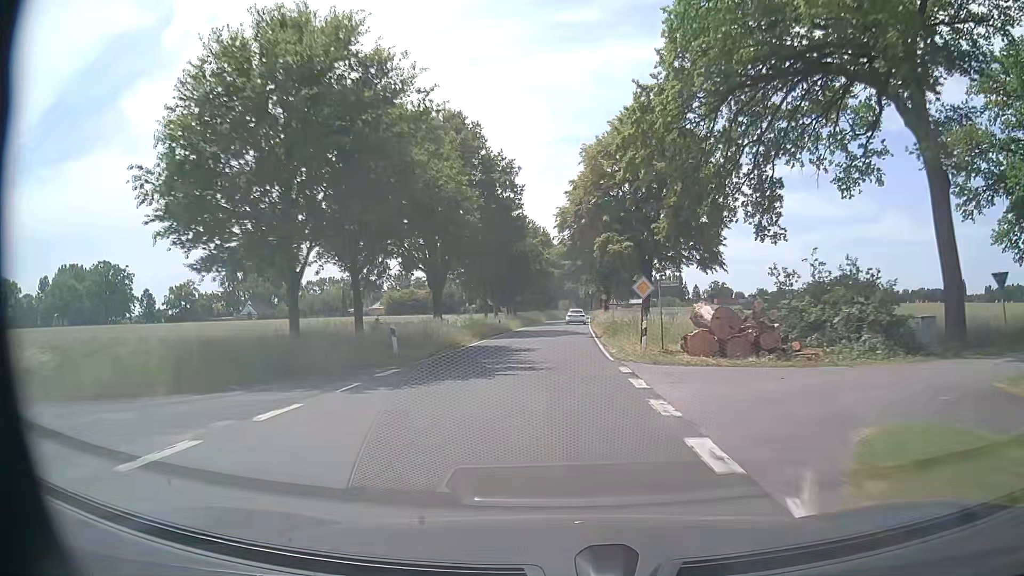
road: secondary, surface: asphalt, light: Day
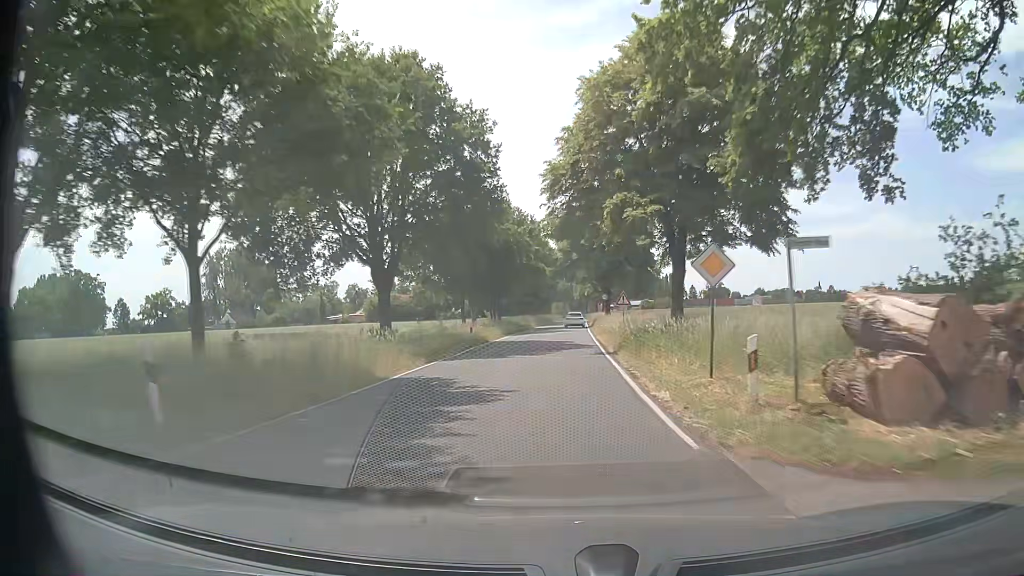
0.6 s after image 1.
(+0.1, +12.1) m; 0°
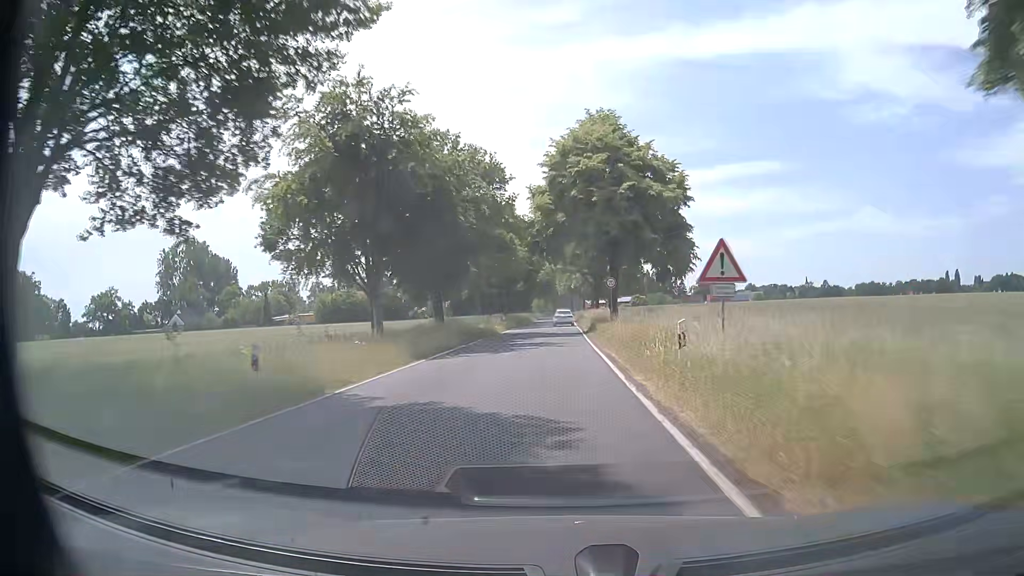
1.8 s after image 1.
(+0.3, +24.1) m; +2°
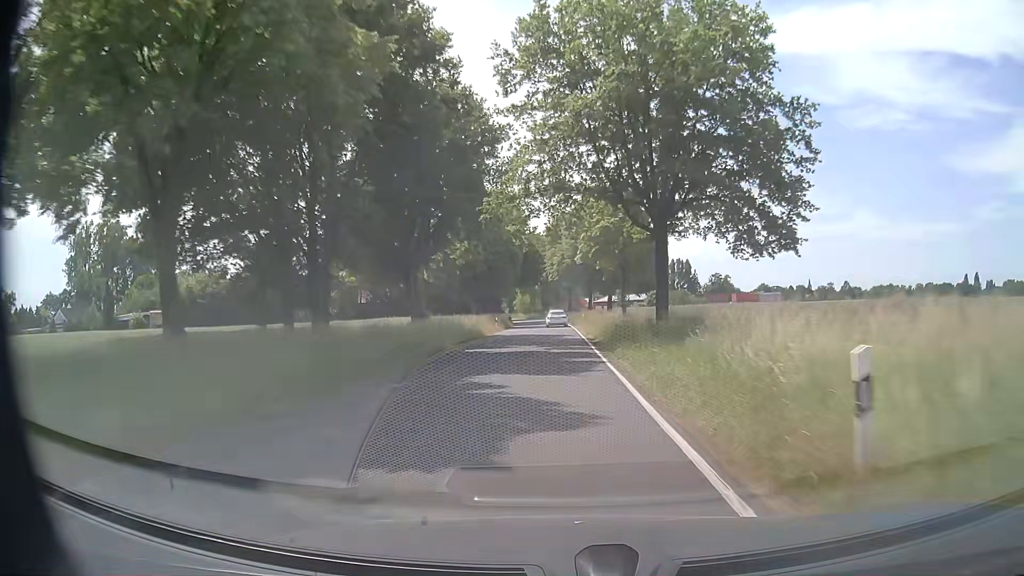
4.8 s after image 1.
(+0.3, +55.5) m; +1°
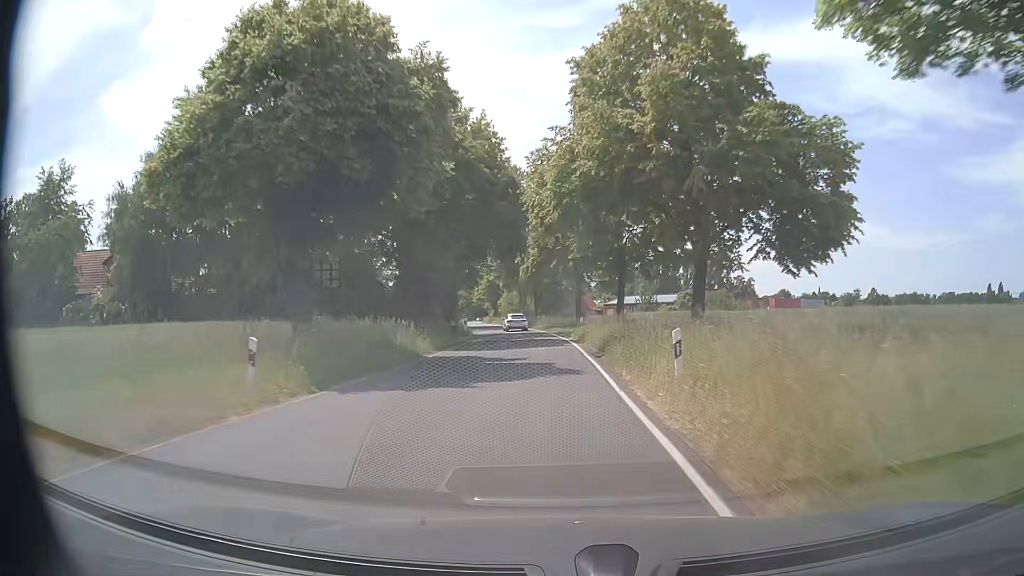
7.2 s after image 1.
(0.0, +43.8) m; -1°
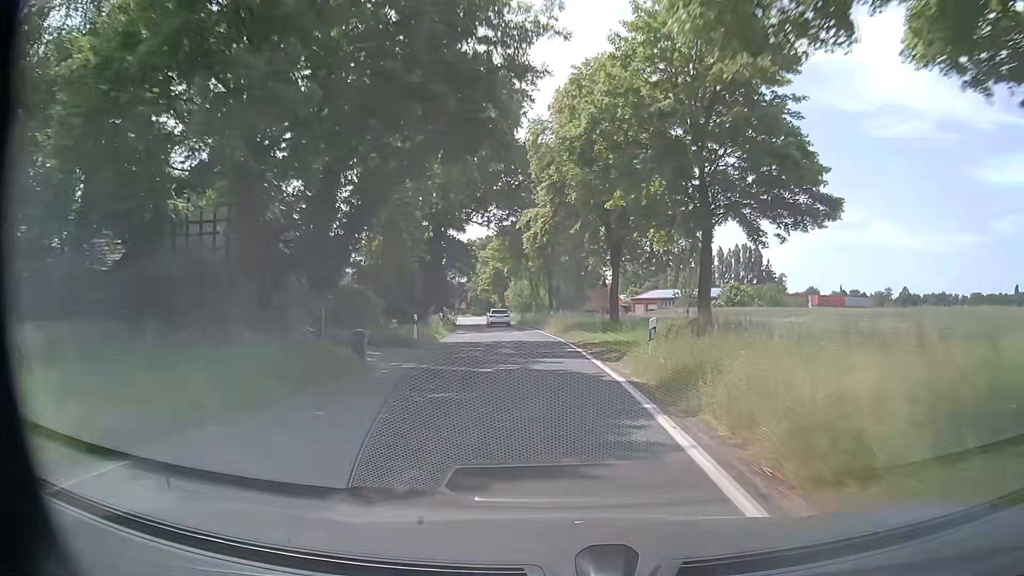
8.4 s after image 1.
(-0.2, +21.5) m; -1°
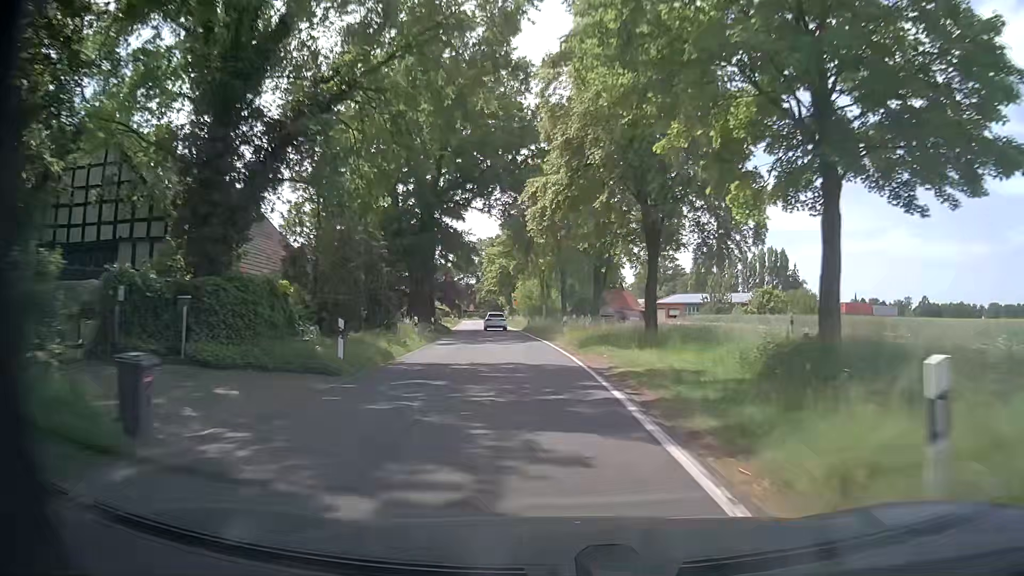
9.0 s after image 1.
(-0.1, +10.5) m; -1°
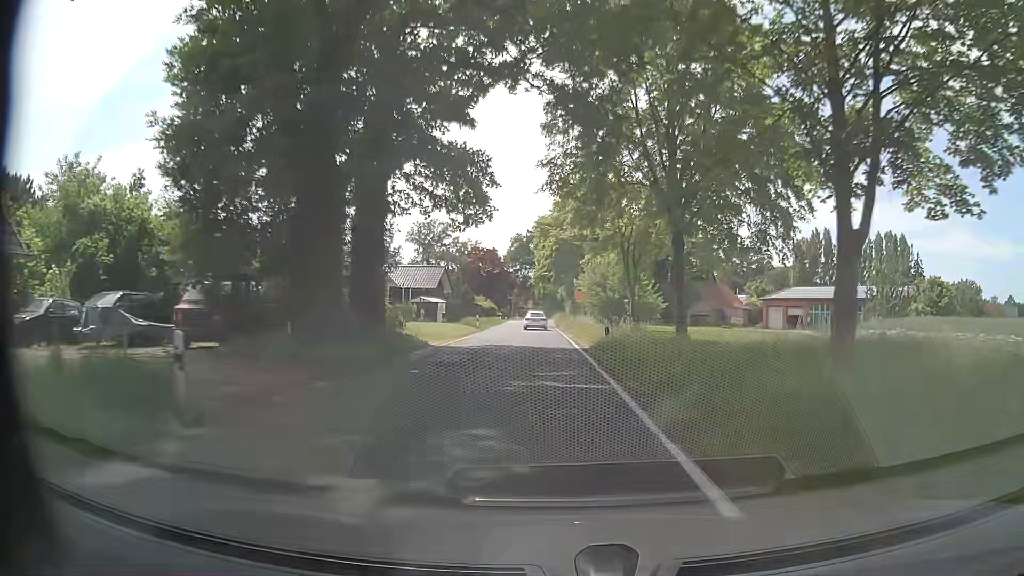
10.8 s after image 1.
(-1.5, +30.6) m; -5°
(0, +10) (0, +20) (-1, +30) (-1, +40) (-1, +50) (-2, +60) (-2, +70) (-2, +80) (-2, +90) (-2, +100) m
